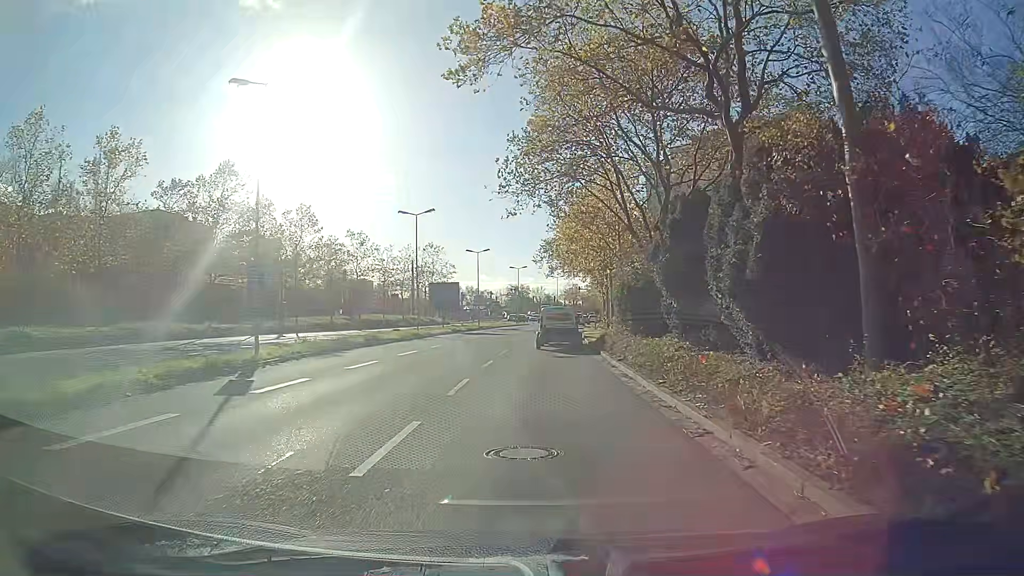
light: Day
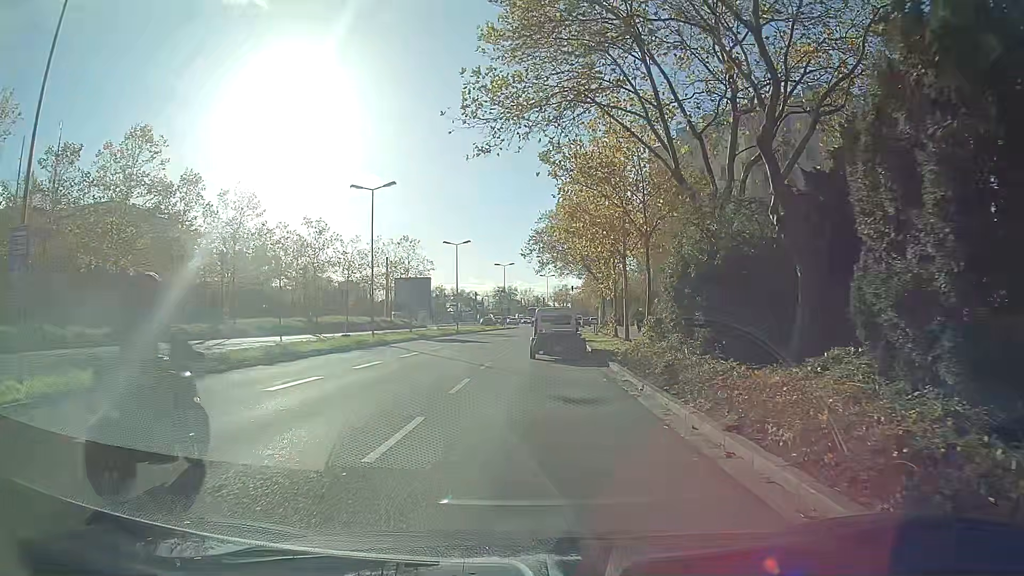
(+0.2, +11.2) m; +3°
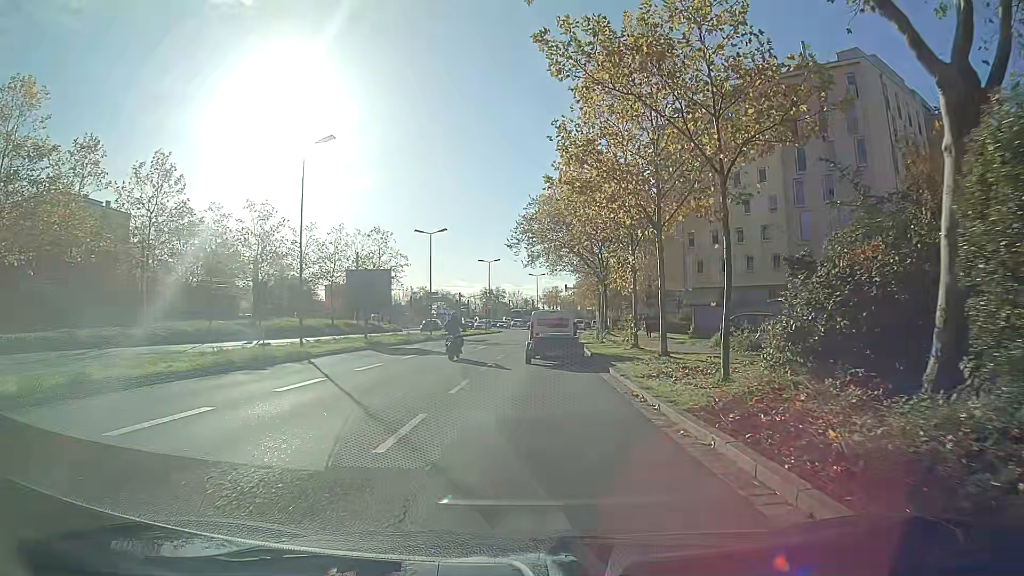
(-0.1, +11.3) m; -2°
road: secondary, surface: asphalt
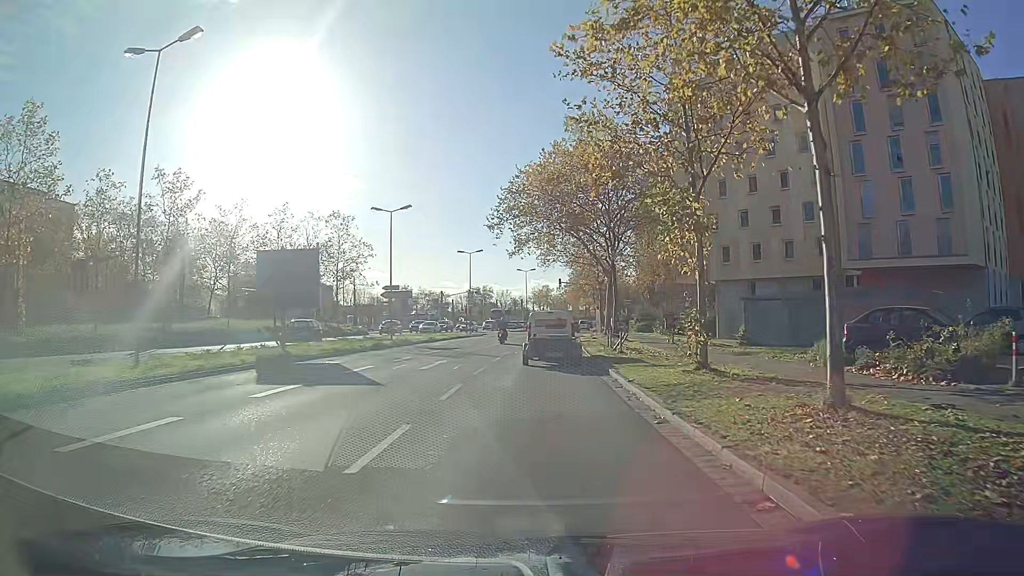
(+0.1, +12.8) m; +1°
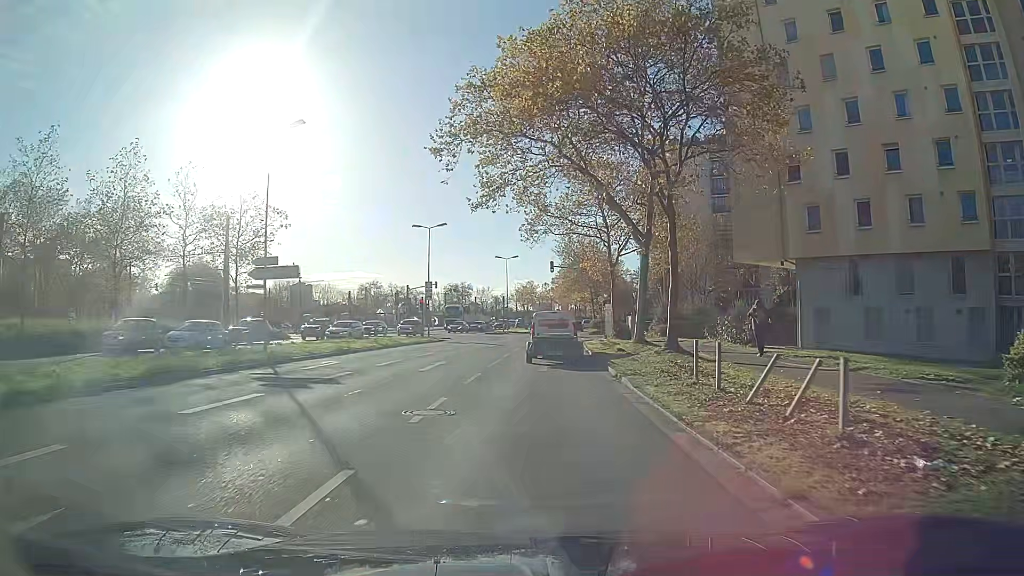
(+0.3, +20.7) m; +2°
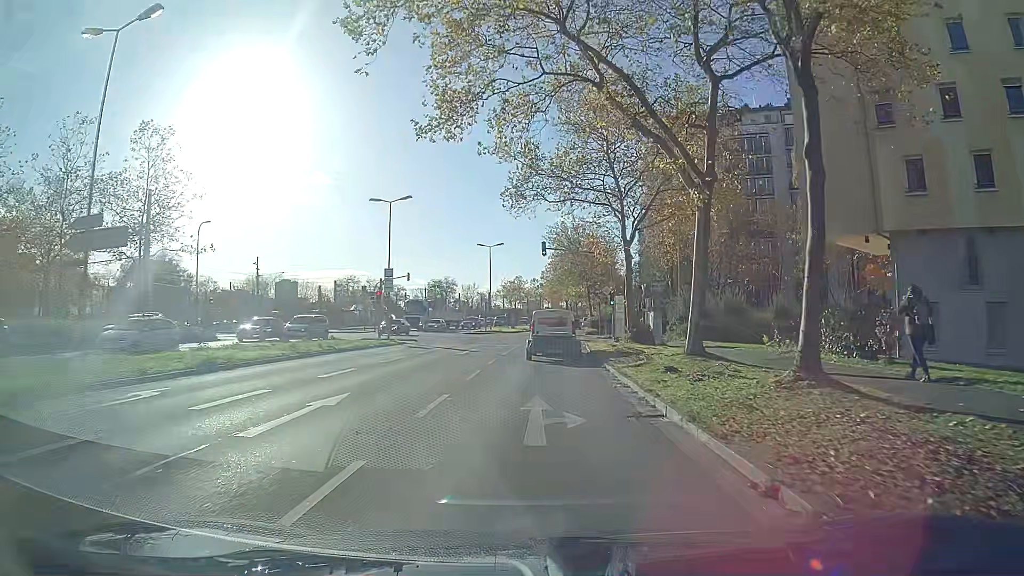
(+0.1, +11.6) m; +1°
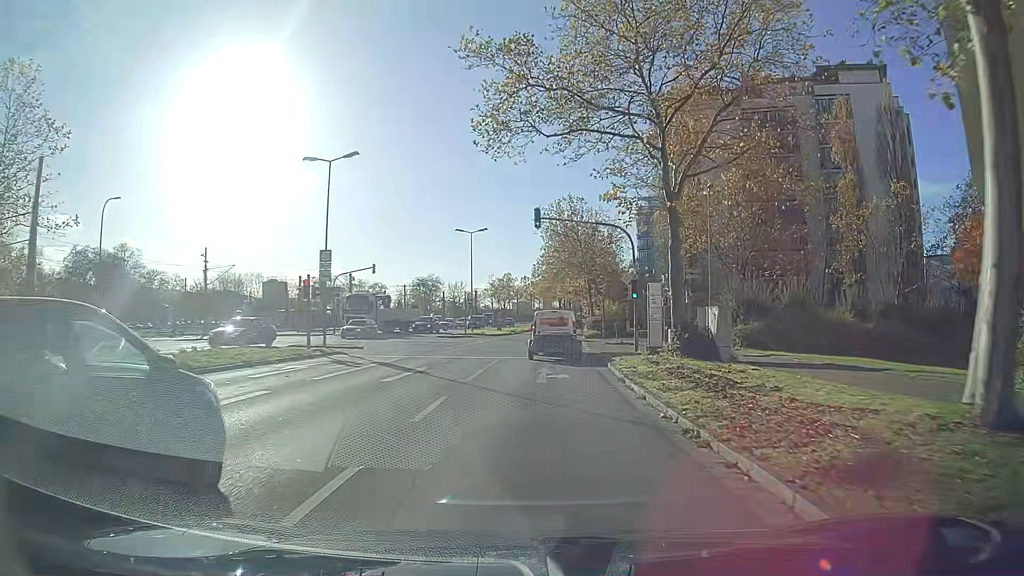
(+0.1, +12.2) m; +1°
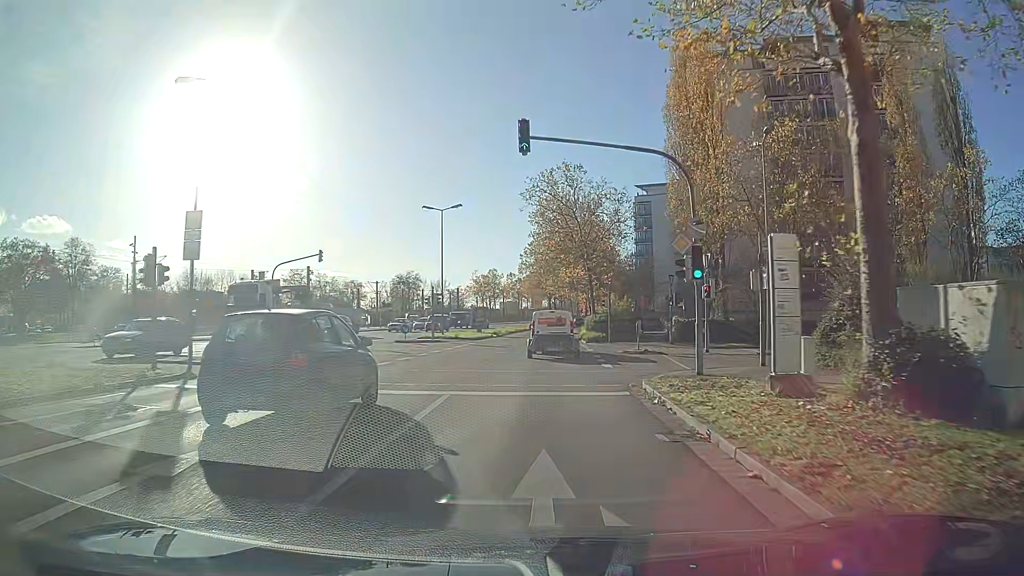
(+0.1, +12.6) m; +1°
